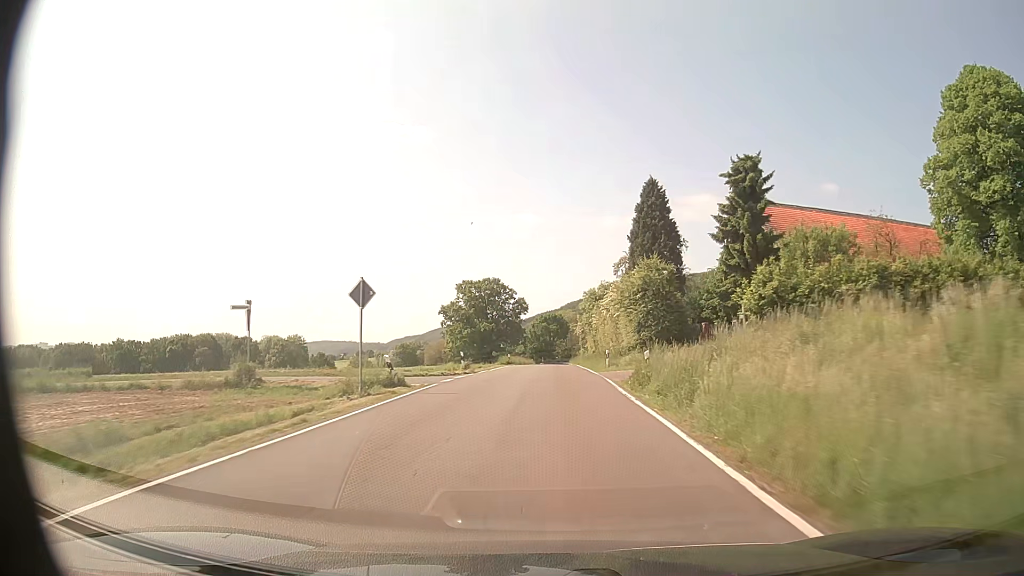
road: secondary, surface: asphalt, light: Day
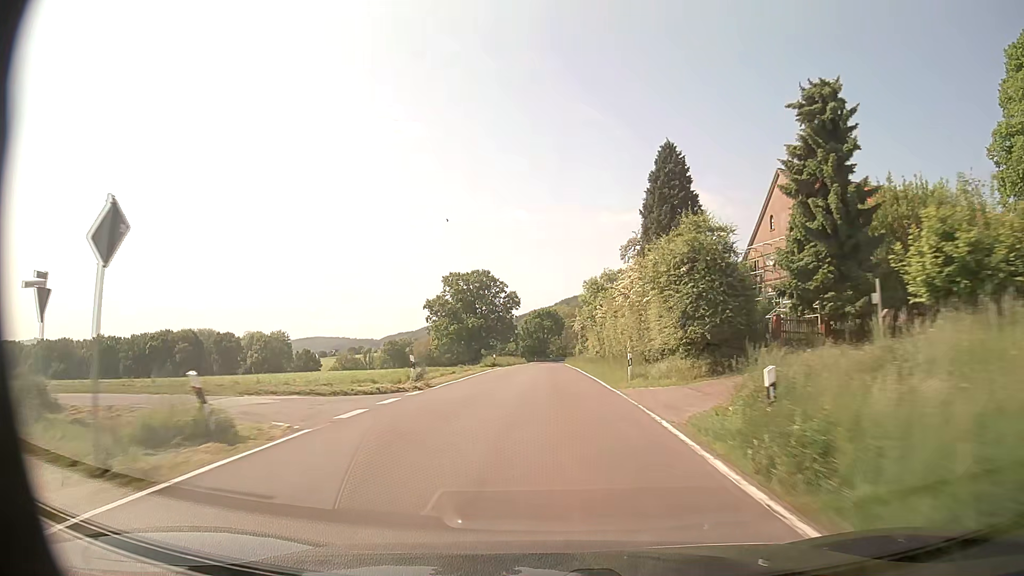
(+0.1, +11.4) m; 0°
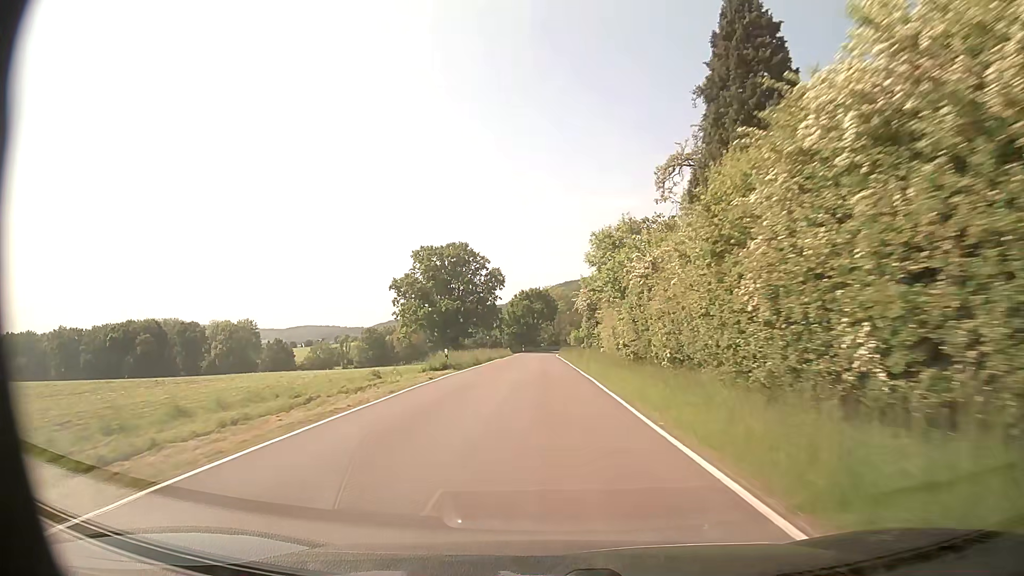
(+0.3, +22.9) m; +1°
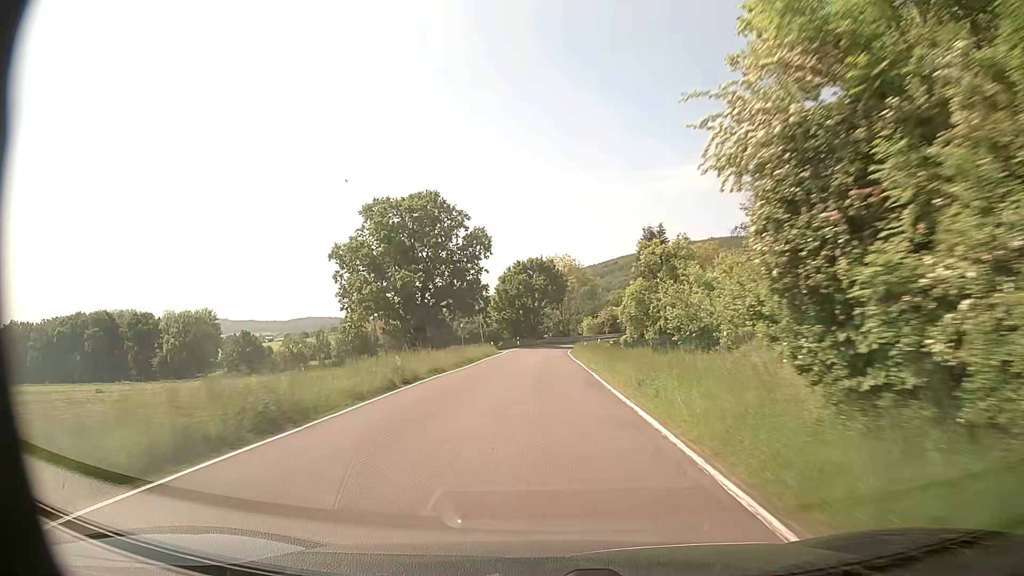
(0.0, +35.0) m; -1°
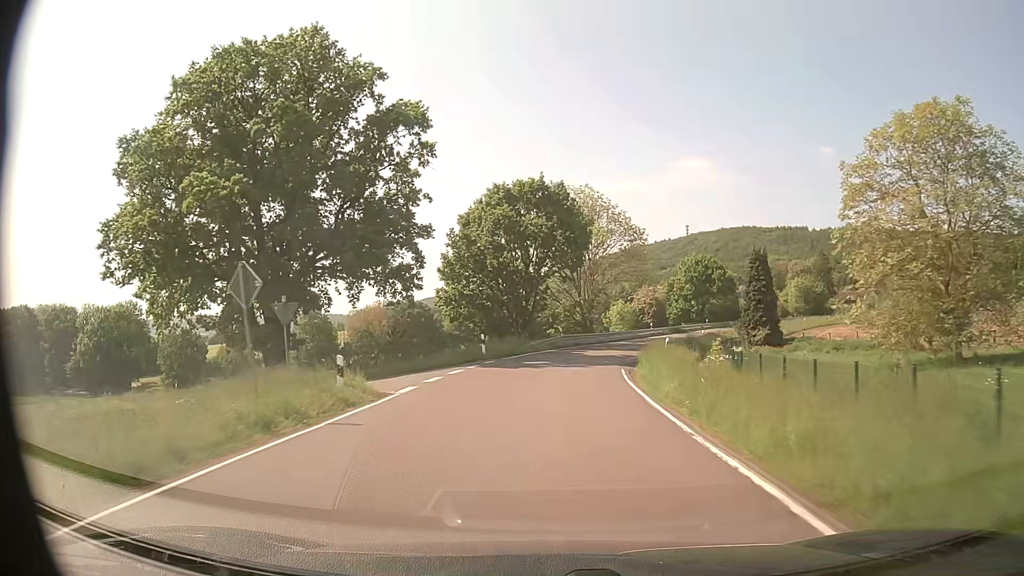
(+0.3, +44.7) m; -1°
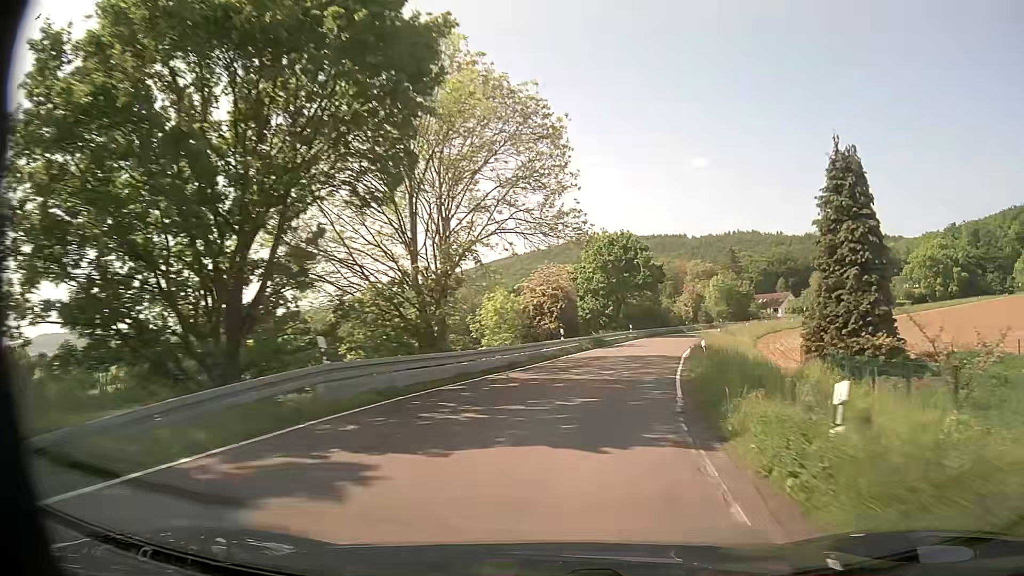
(+2.6, +31.9) m; +12°
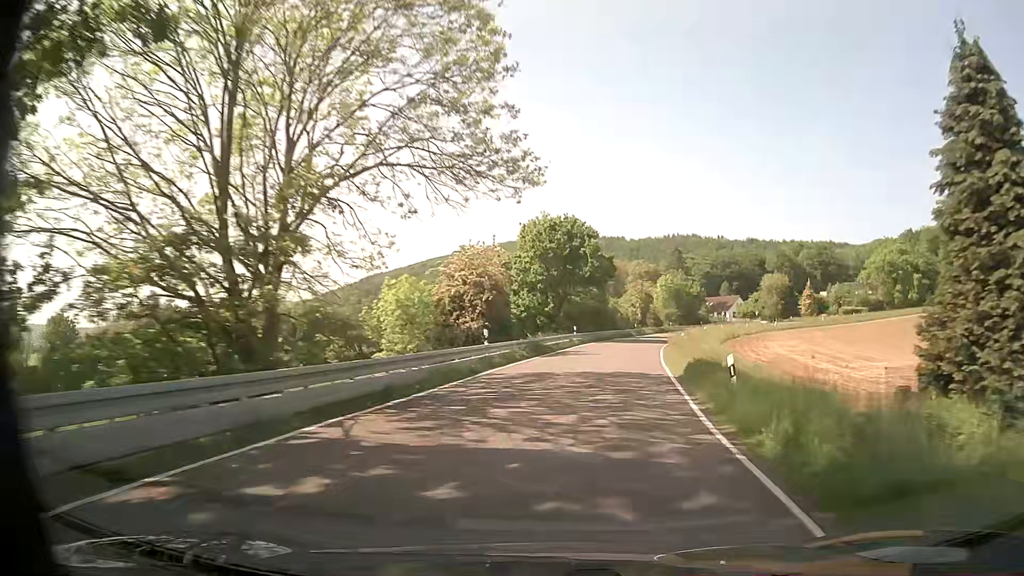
(+0.4, +10.9) m; +4°
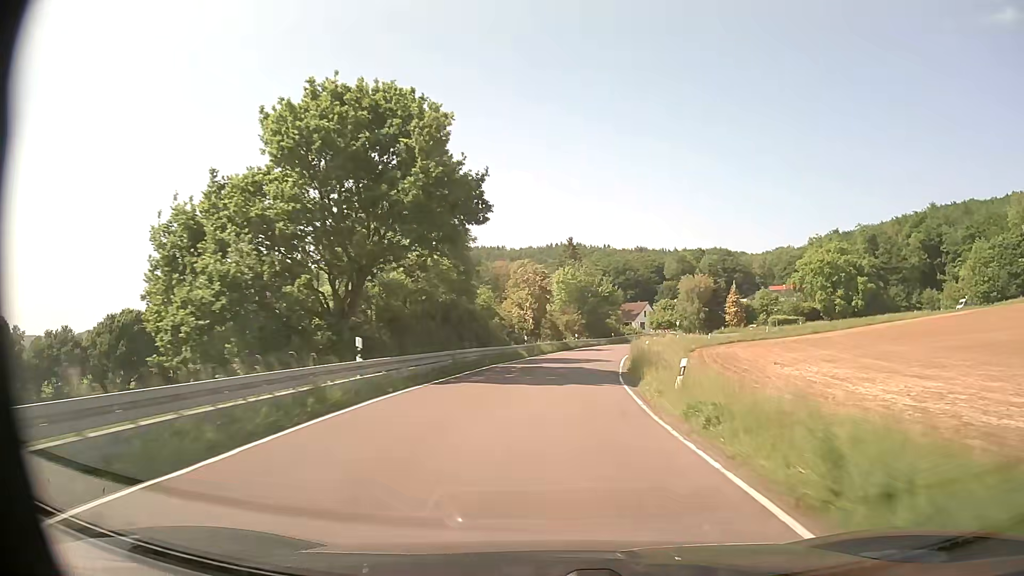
(+3.9, +32.6) m; +11°
(0, +10) (+1, +20) (+2, +30) (+3, +40) (+5, +50) (+7, +59) (+9, +69) (+12, +79) (+16, +88) (+22, +96) m
